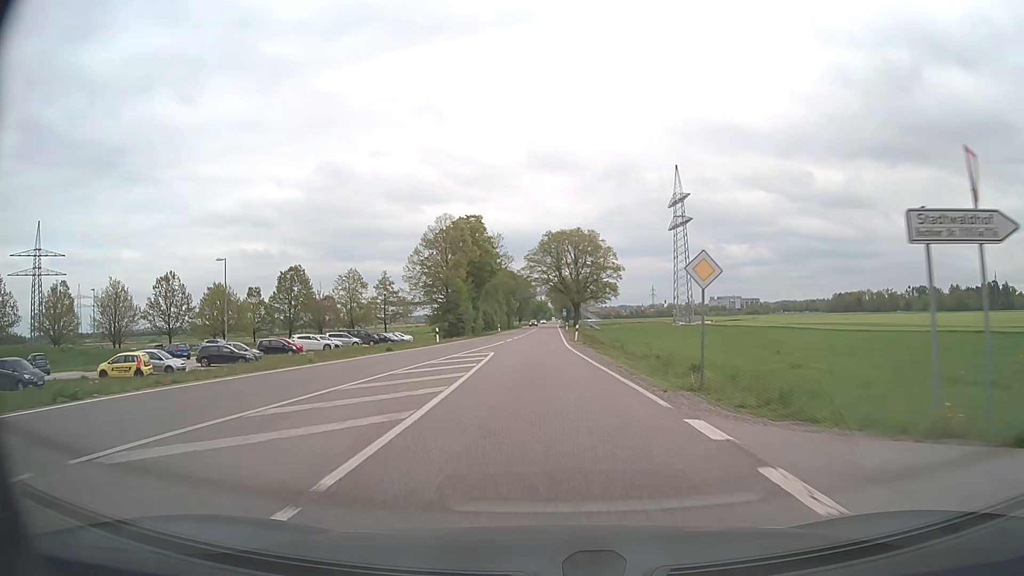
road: secondary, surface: asphalt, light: Day
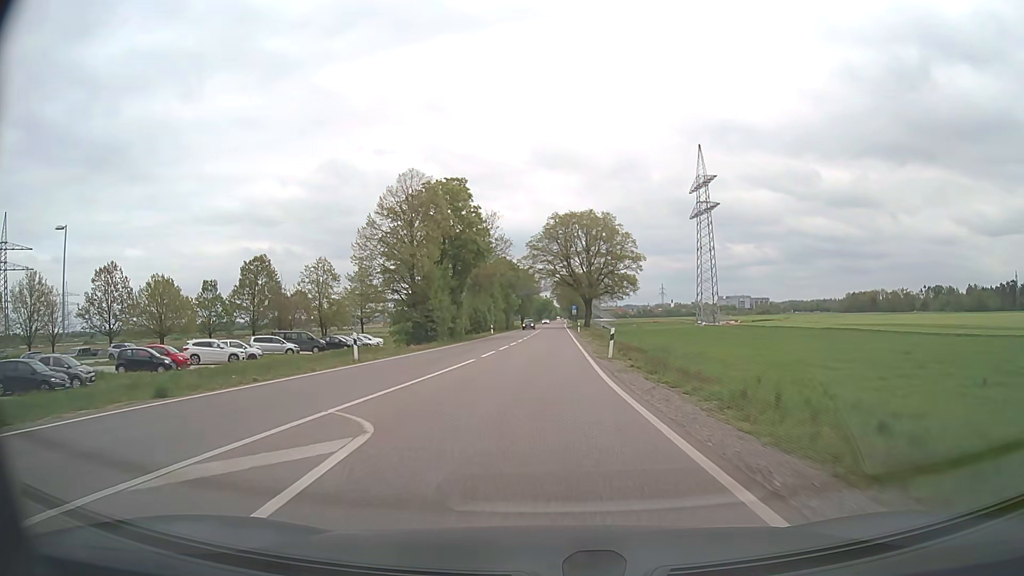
(-0.2, +21.1) m; 0°
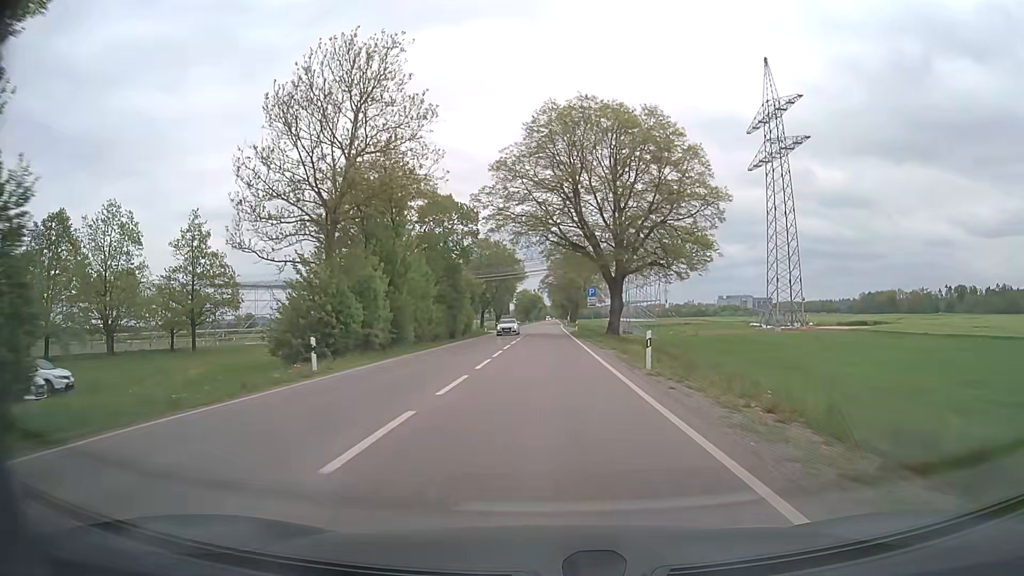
(+0.2, +55.6) m; +1°
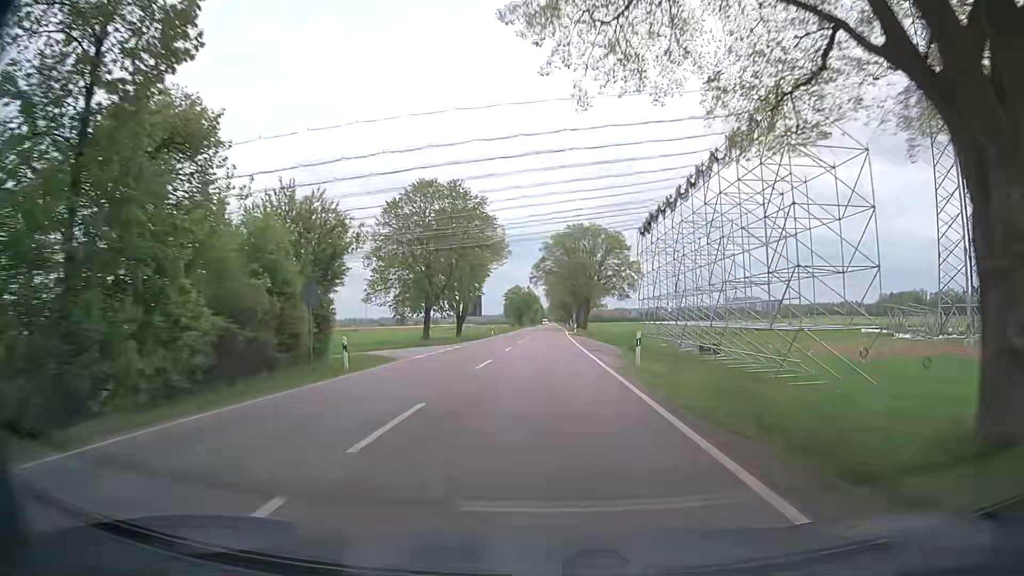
(+0.1, +47.2) m; 0°
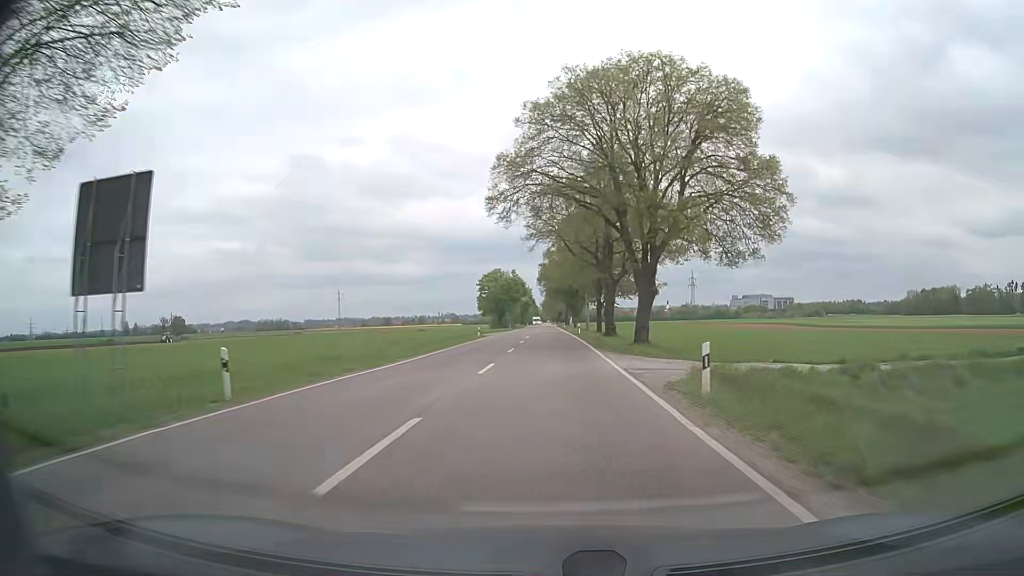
(+0.2, +62.1) m; +1°
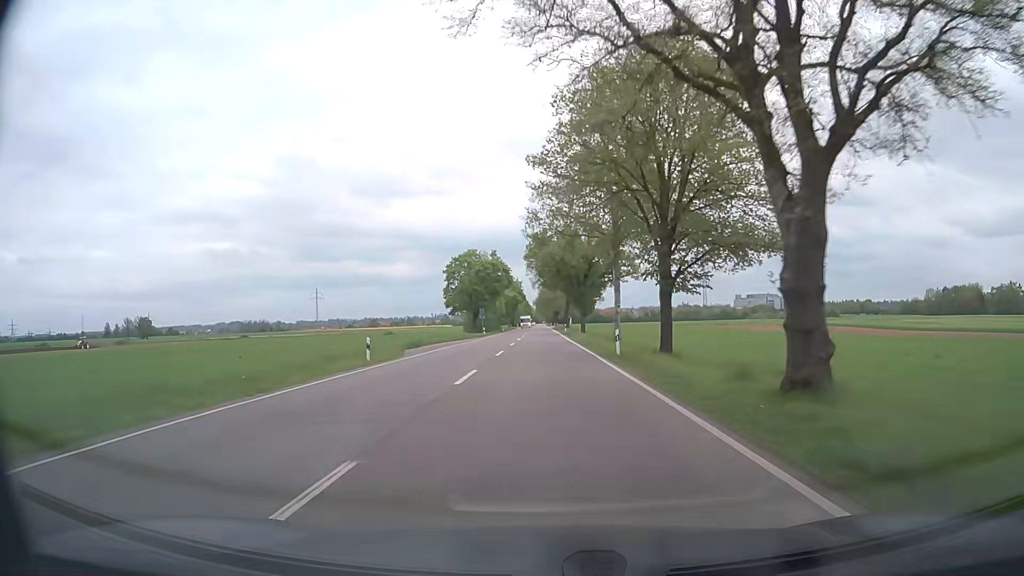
(-0.1, +38.9) m; 0°
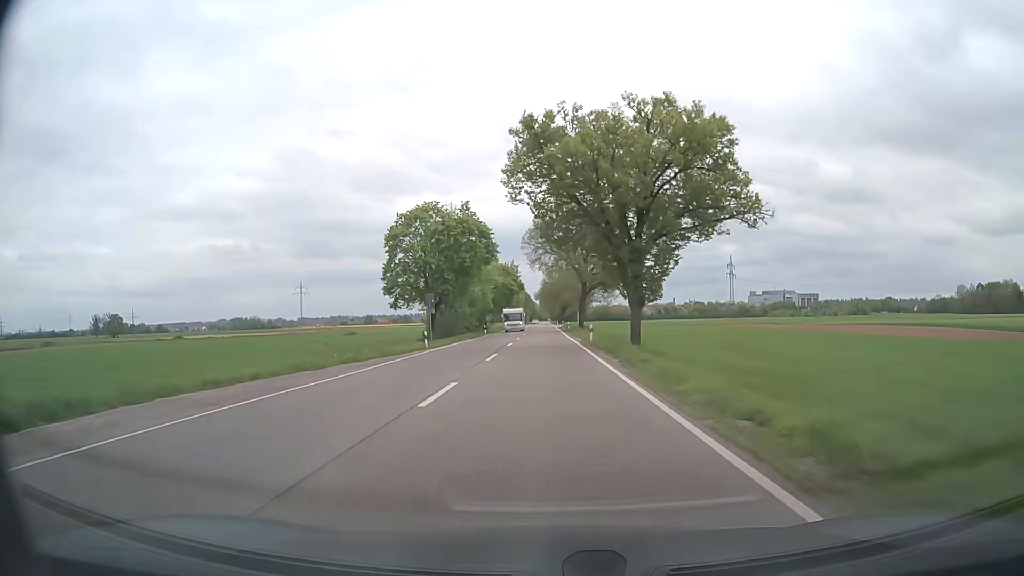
(-0.1, +39.6) m; 0°
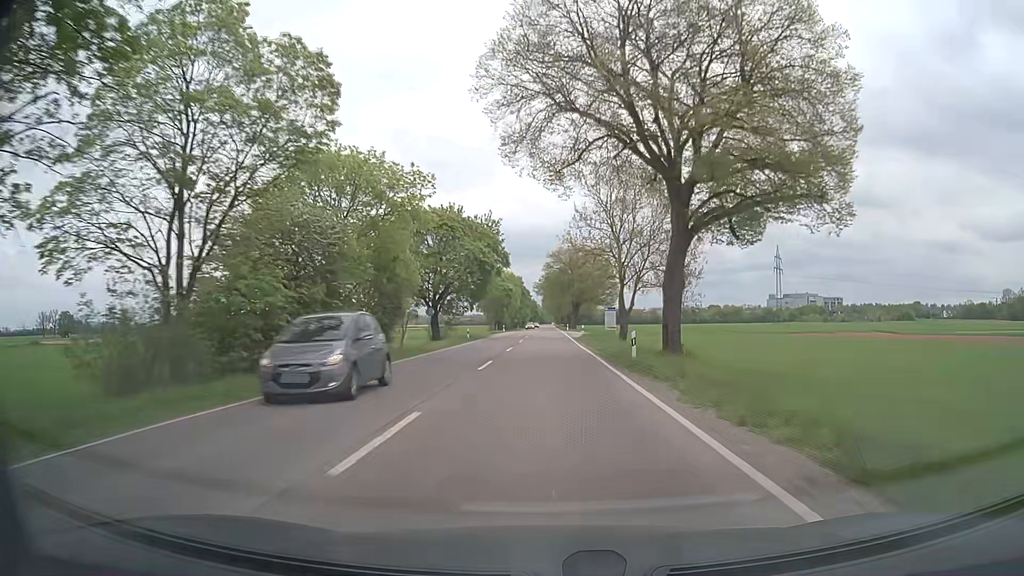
(-0.2, +54.1) m; 0°
